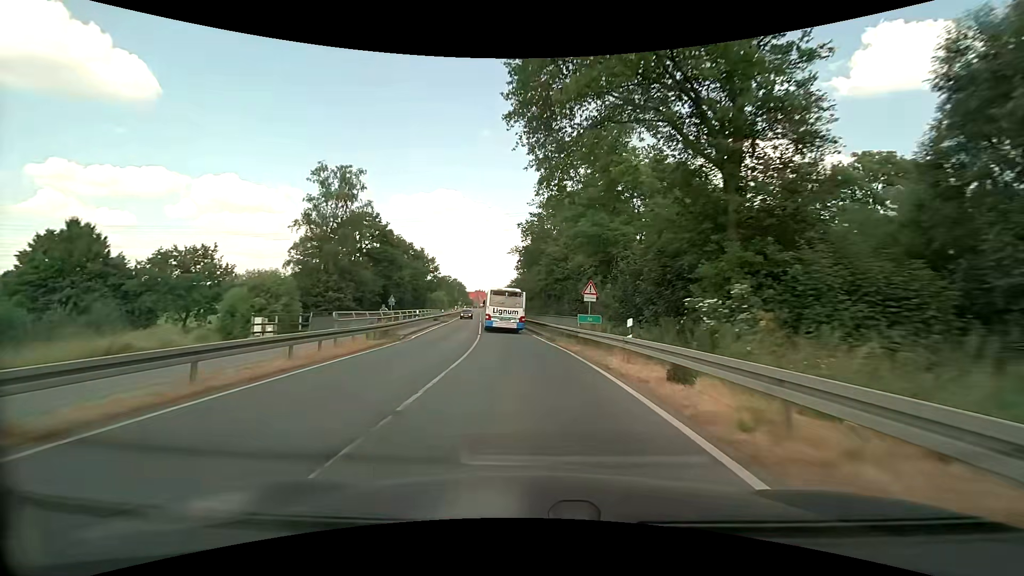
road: secondary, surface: asphalt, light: Day
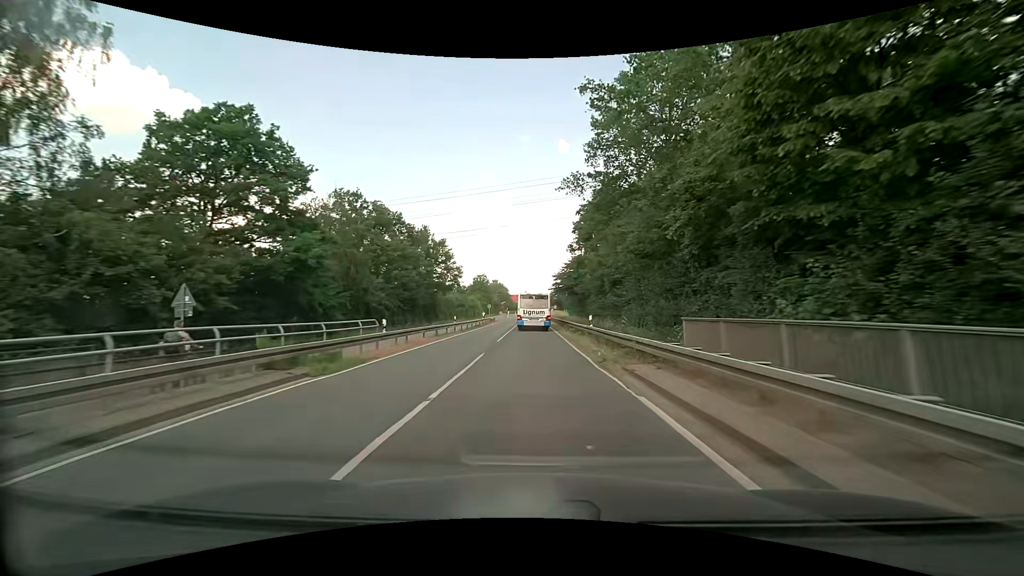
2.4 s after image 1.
(-2.4, +38.9) m; -6°
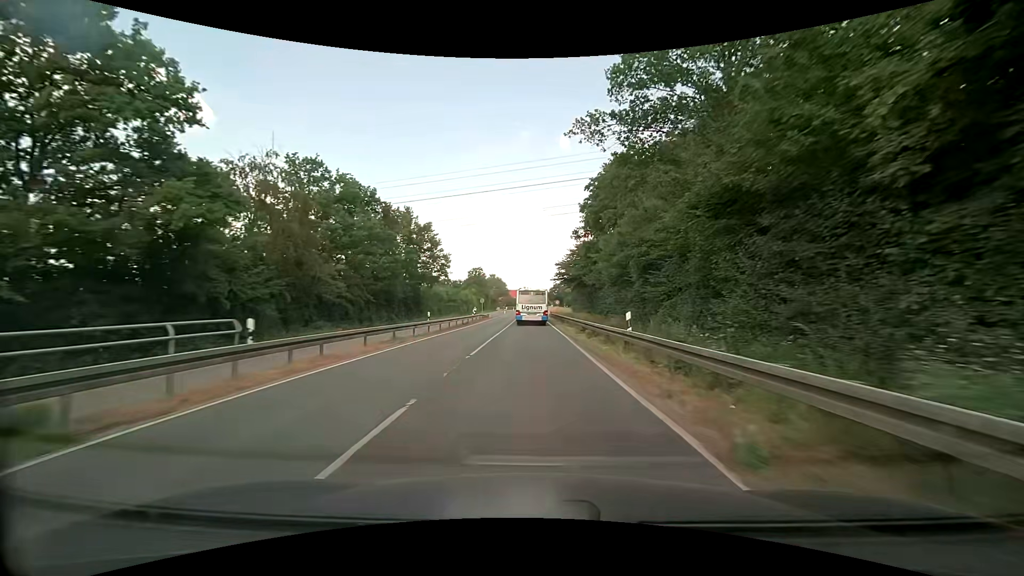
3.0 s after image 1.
(0.0, +9.9) m; 0°
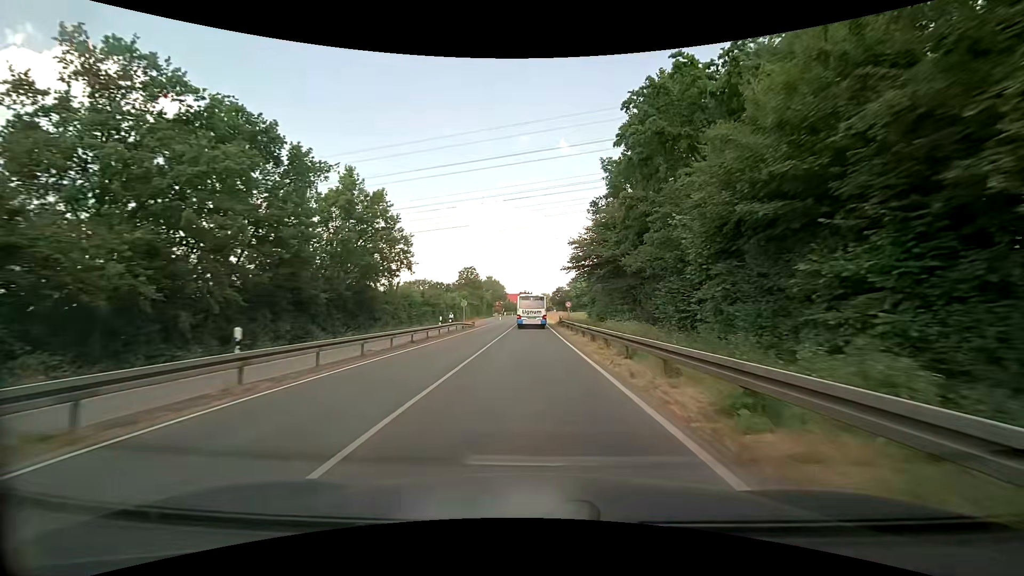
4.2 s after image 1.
(0.0, +20.2) m; 0°
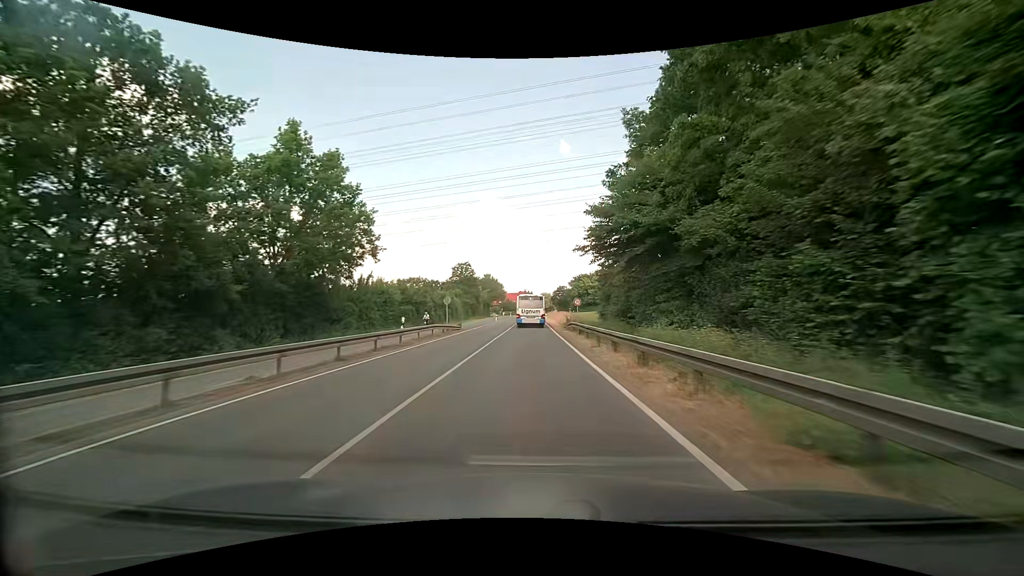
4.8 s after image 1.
(0.0, +10.3) m; 0°
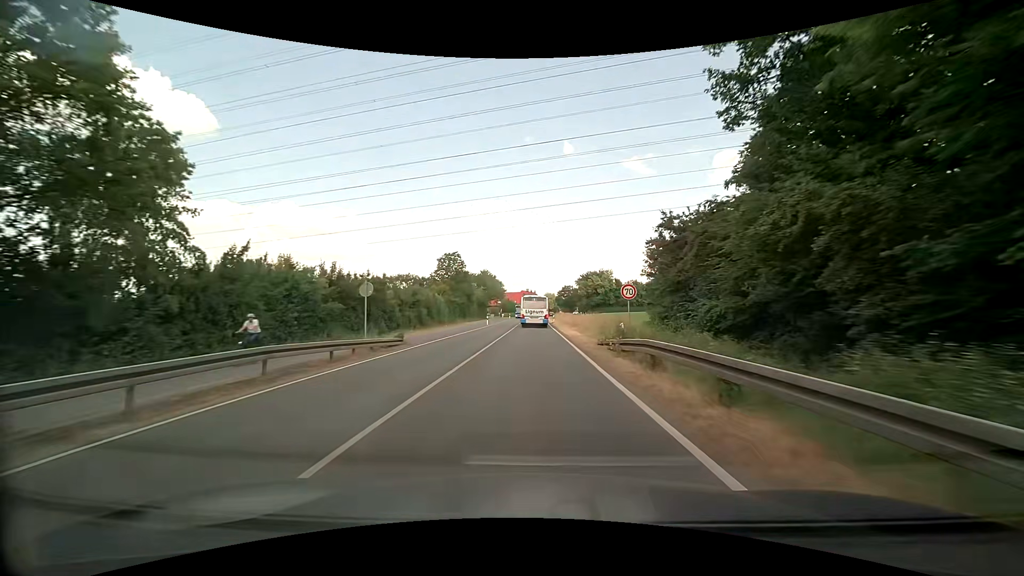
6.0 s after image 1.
(+0.1, +21.0) m; 0°
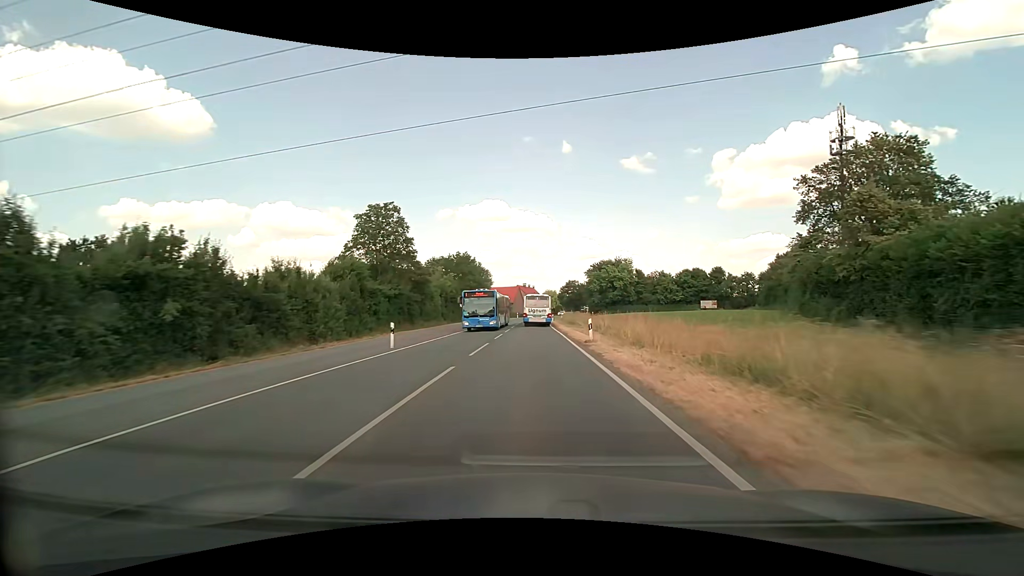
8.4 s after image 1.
(+0.1, +42.3) m; 0°
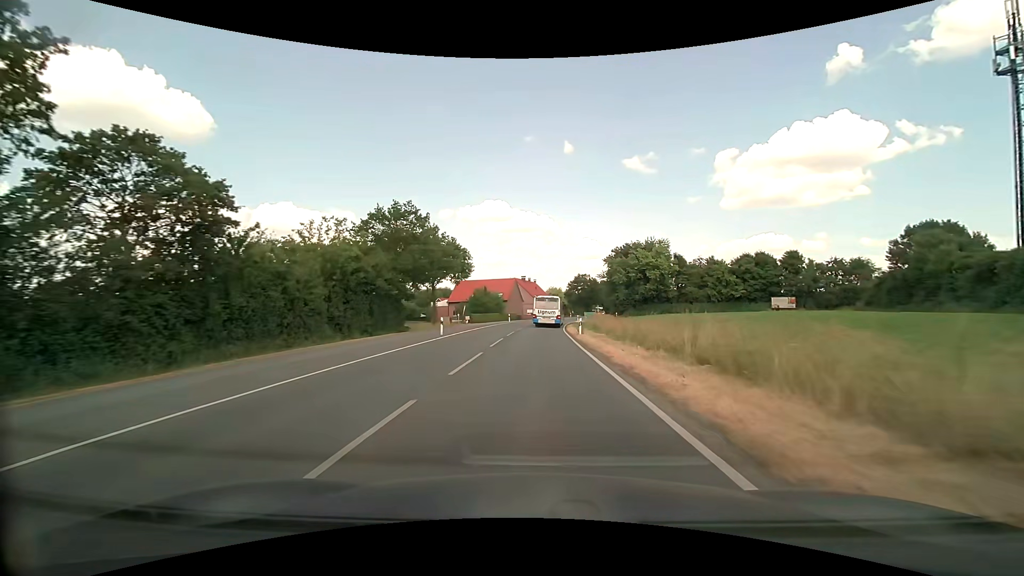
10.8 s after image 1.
(0.0, +40.8) m; 0°
(0, +10) (0, +20) (0, +30) (0, +40) (+1, +50) (+2, +60) (+2, +70) (+4, +80) (+5, +90) (+7, +100) m
